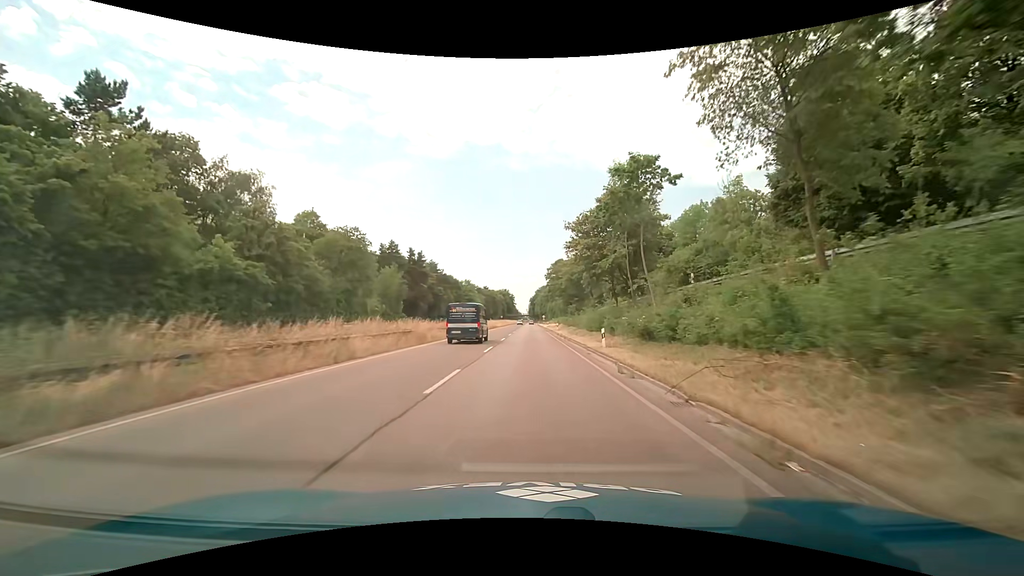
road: trunk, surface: asphalt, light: Day
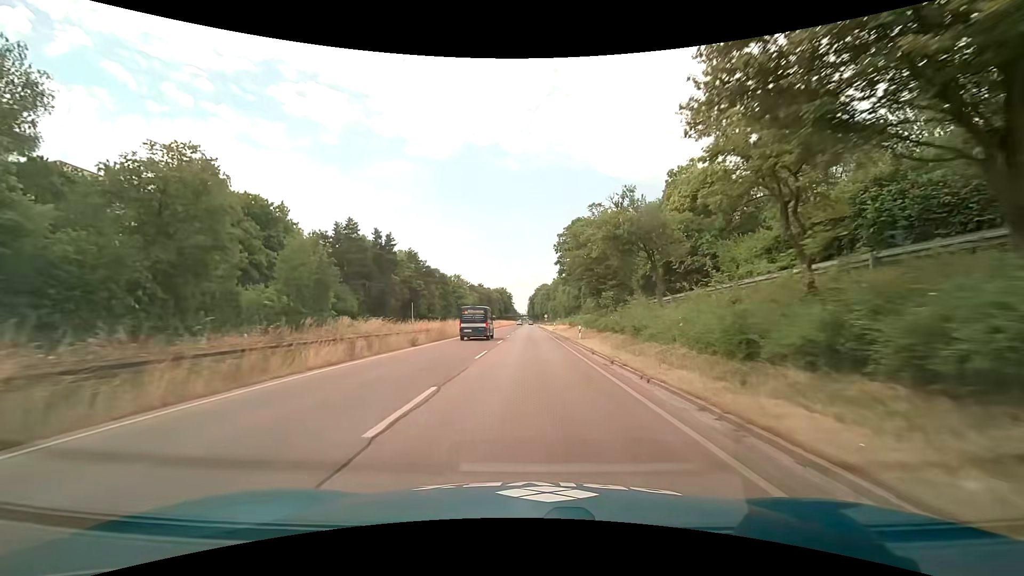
(0.0, +27.5) m; 0°
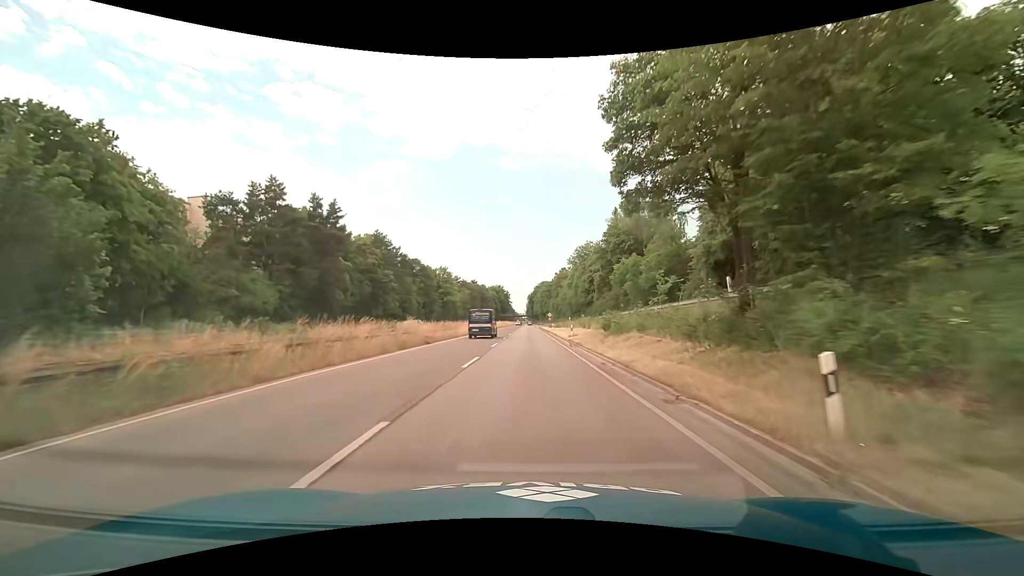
(0.0, +27.5) m; 0°
(0, +10) (0, +20) (0, +30) (0, +40) (0, +50) (0, +60) (0, +70) (0, +80) (0, +90) (0, +100) m
